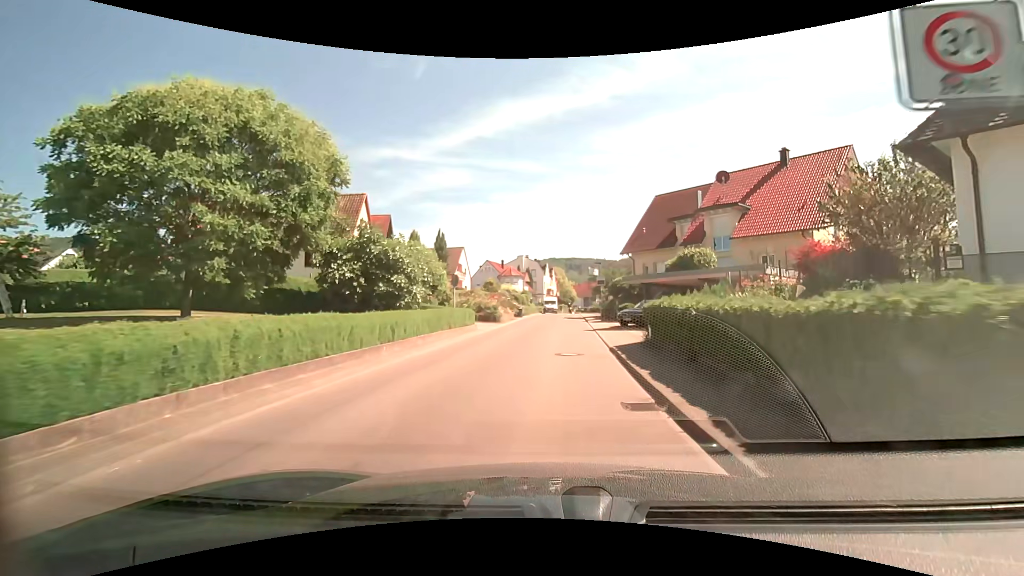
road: unclassified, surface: asphalt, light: Day
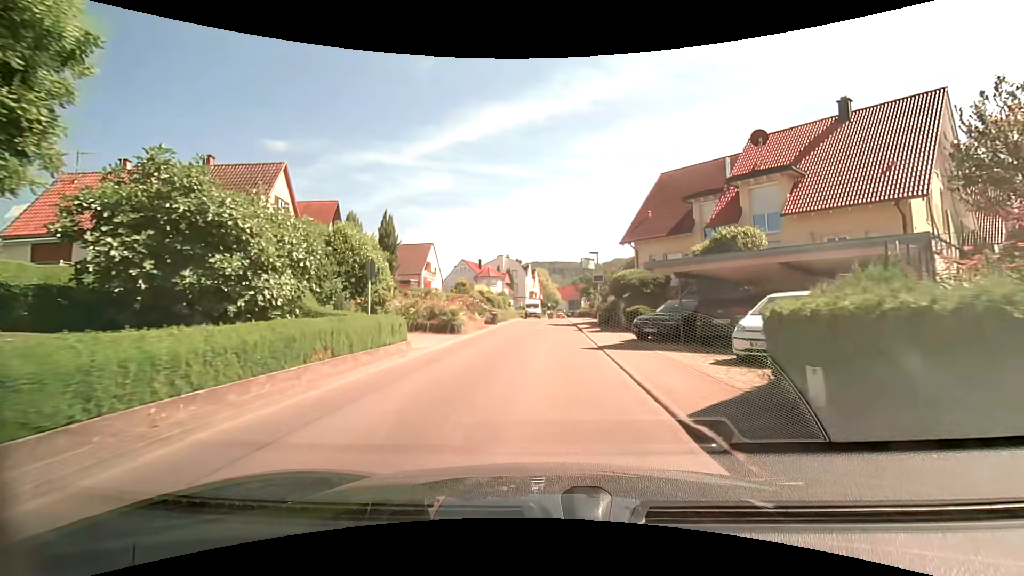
(+0.2, +9.7) m; +1°
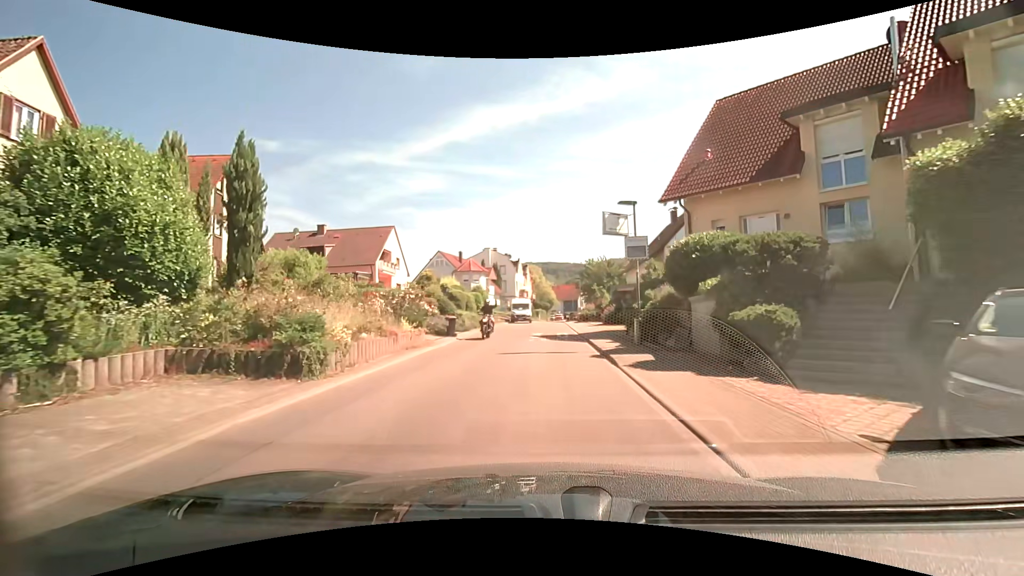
(+0.3, +14.3) m; +1°
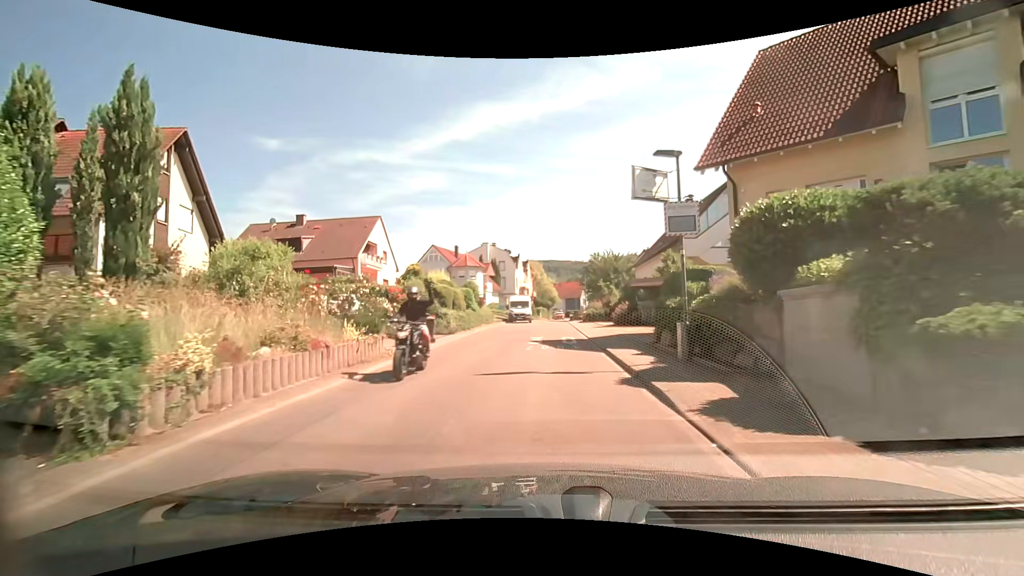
(0.0, +4.7) m; 0°
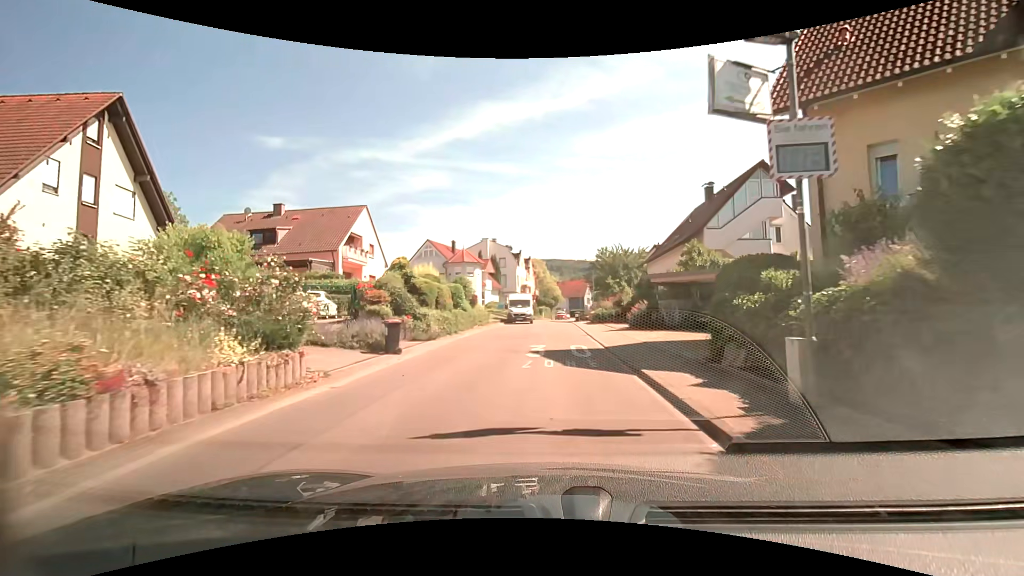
(0.0, +4.5) m; -1°
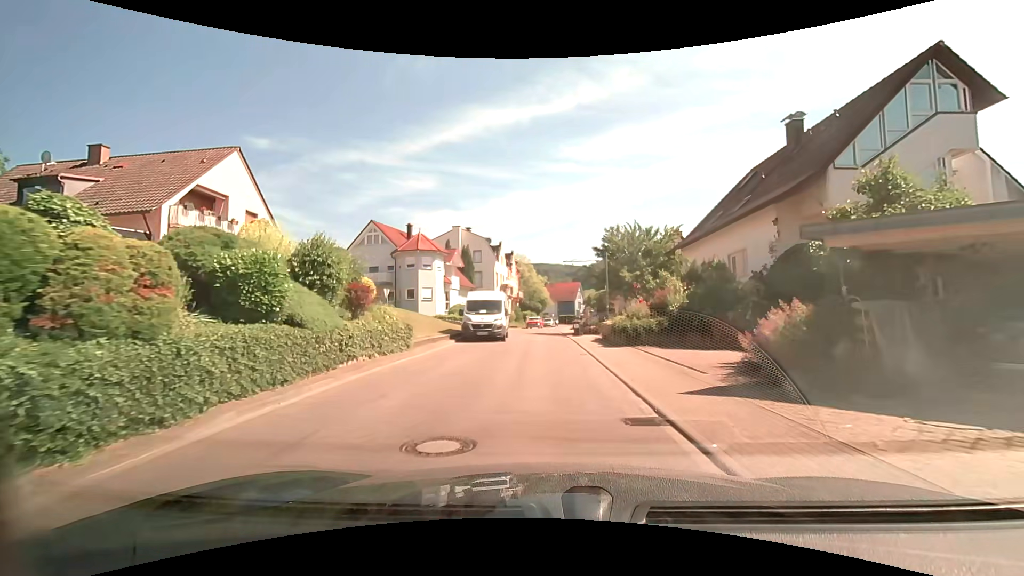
(+0.3, +16.2) m; +3°
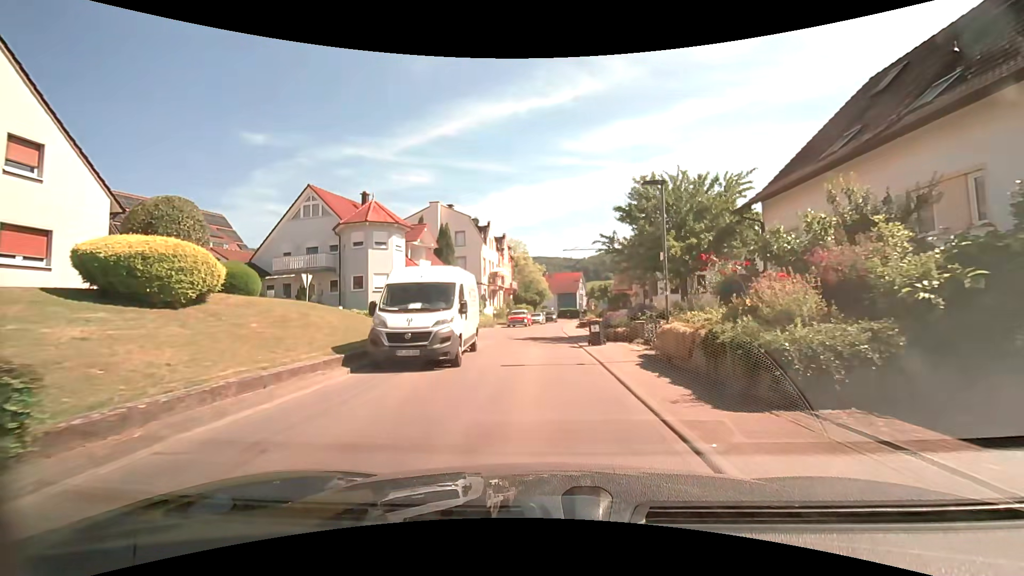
(-0.1, +12.0) m; -1°
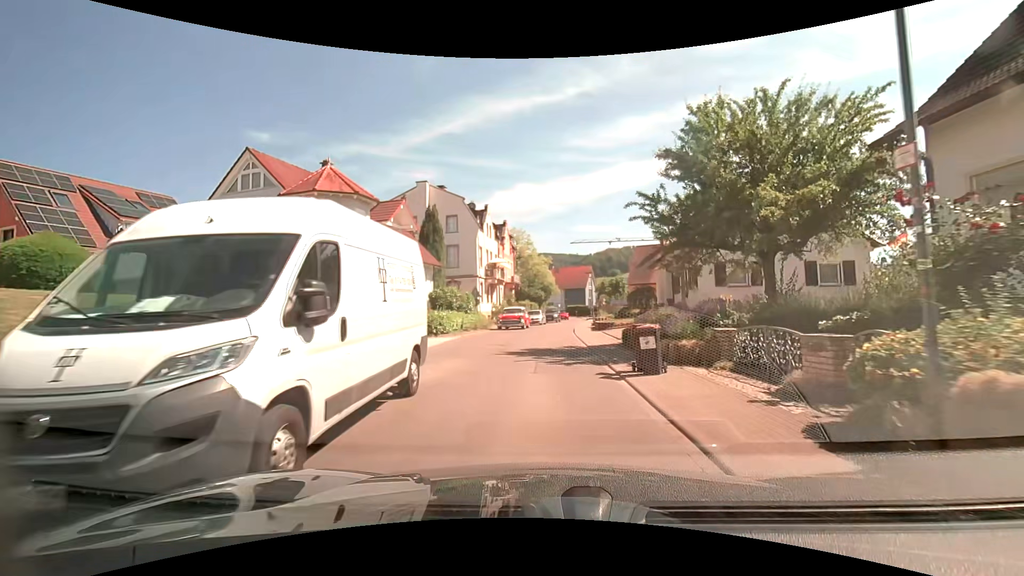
(-0.1, +8.0) m; -1°
(0, +10) (0, +20) (0, +30) (+1, +40) (+2, +50) (+3, +60) (+5, +70) (+5, +80) (+2, +89) (-5, +97) m
